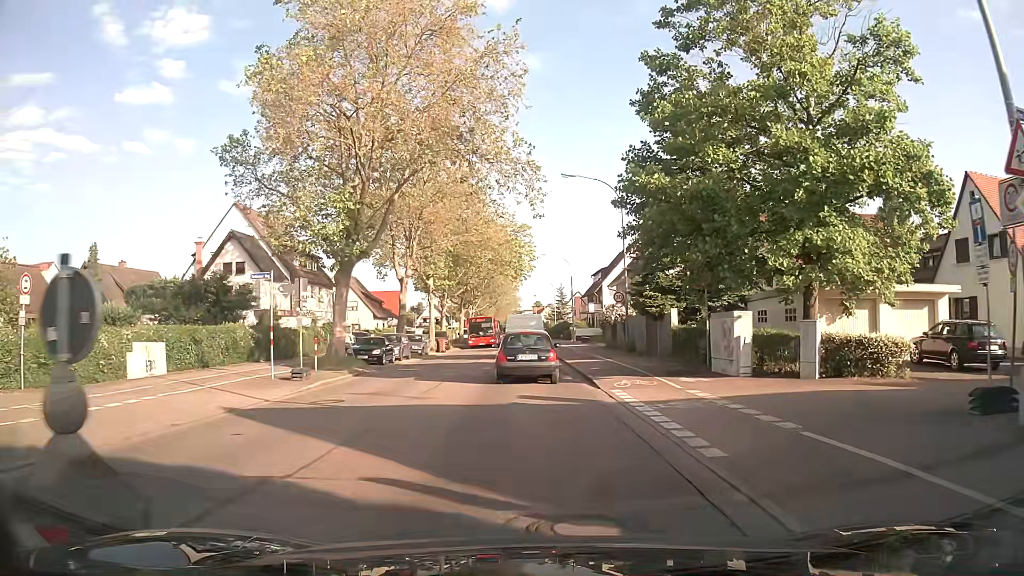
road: secondary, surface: asphalt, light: Day
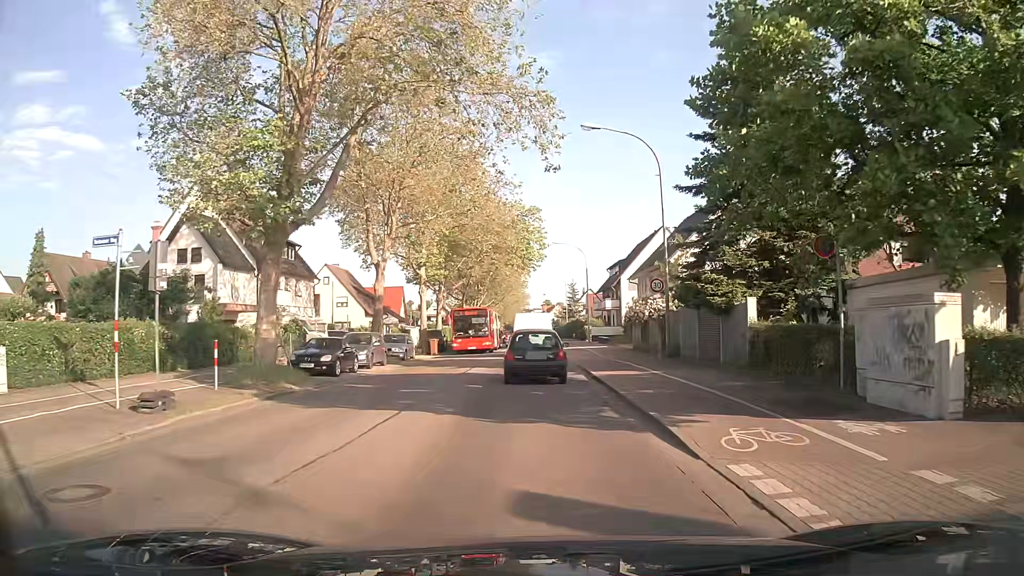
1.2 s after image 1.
(-0.1, +8.8) m; 0°
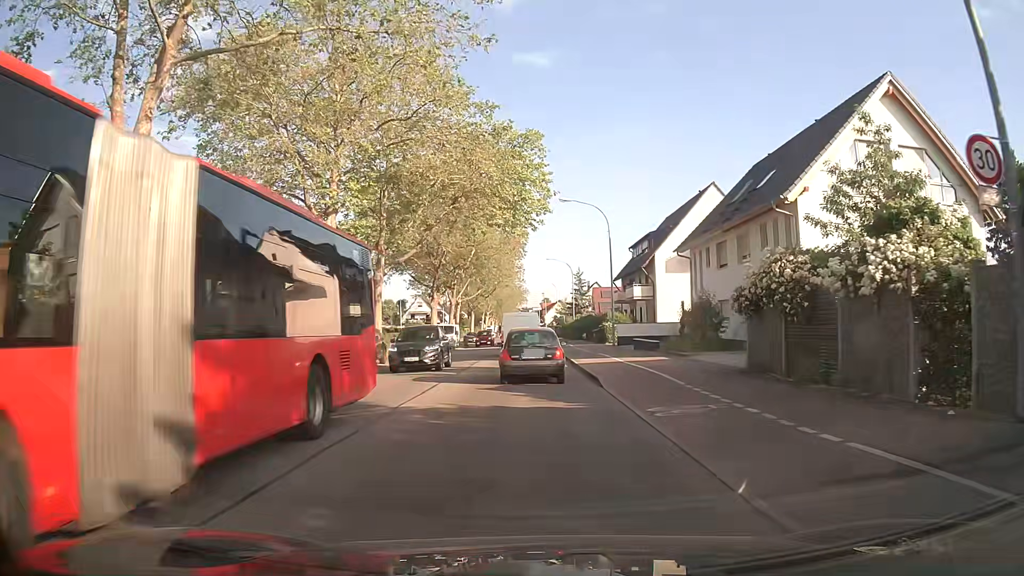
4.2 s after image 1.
(-0.1, +21.5) m; 0°
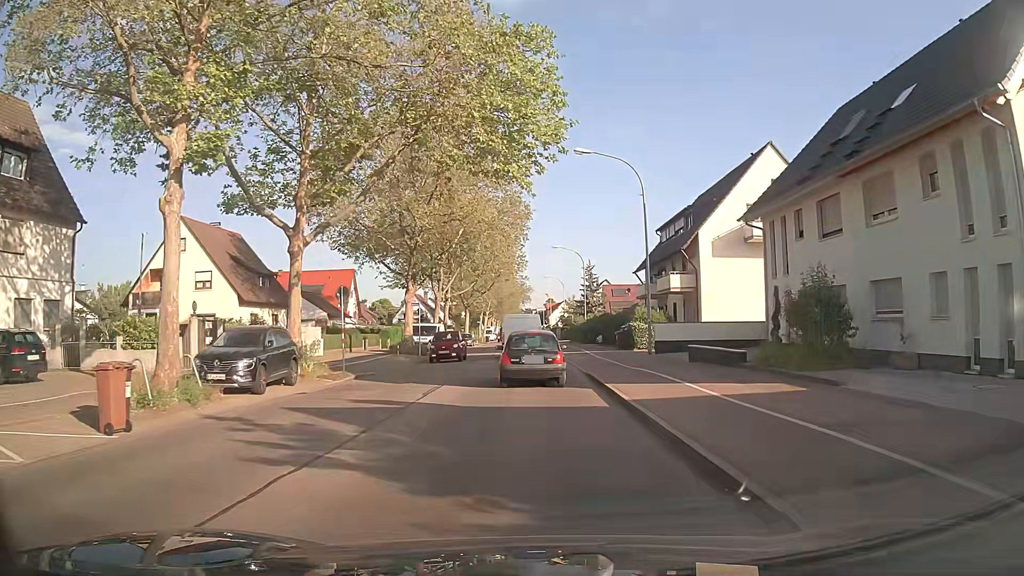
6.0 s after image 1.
(0.0, +12.7) m; 0°
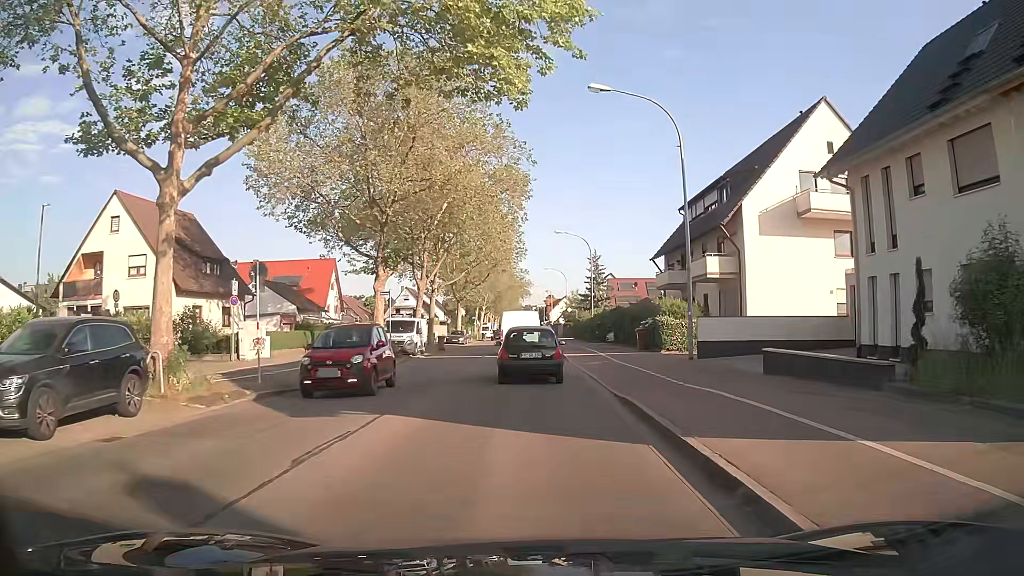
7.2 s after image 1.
(0.0, +8.4) m; 0°
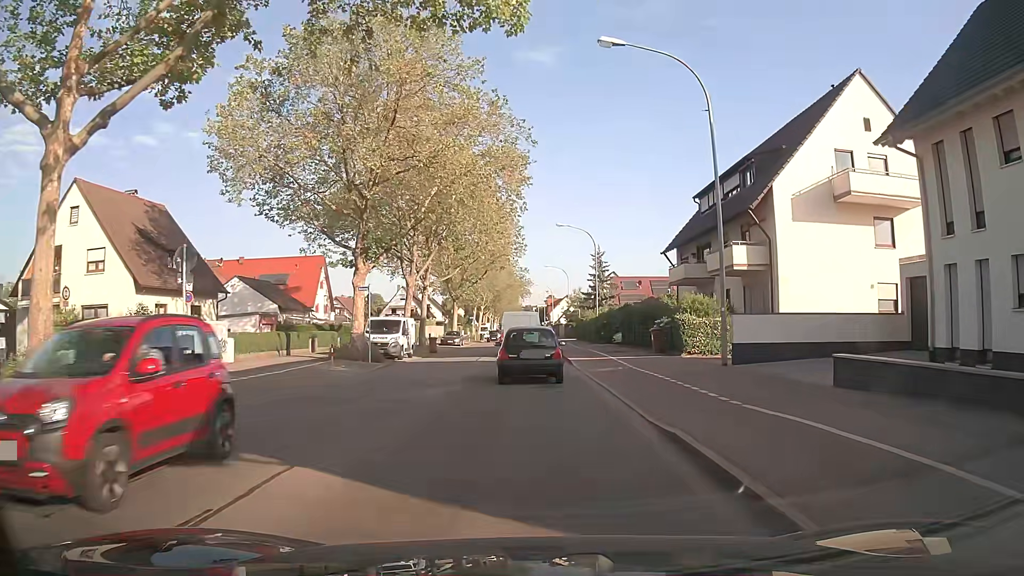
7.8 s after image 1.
(0.0, +4.2) m; 0°
(0, +10) (0, +20) (0, +30) (0, +40) (0, +50) (-1, +60) (-1, +70) (-1, +80) (-1, +90) (-1, +100) m
